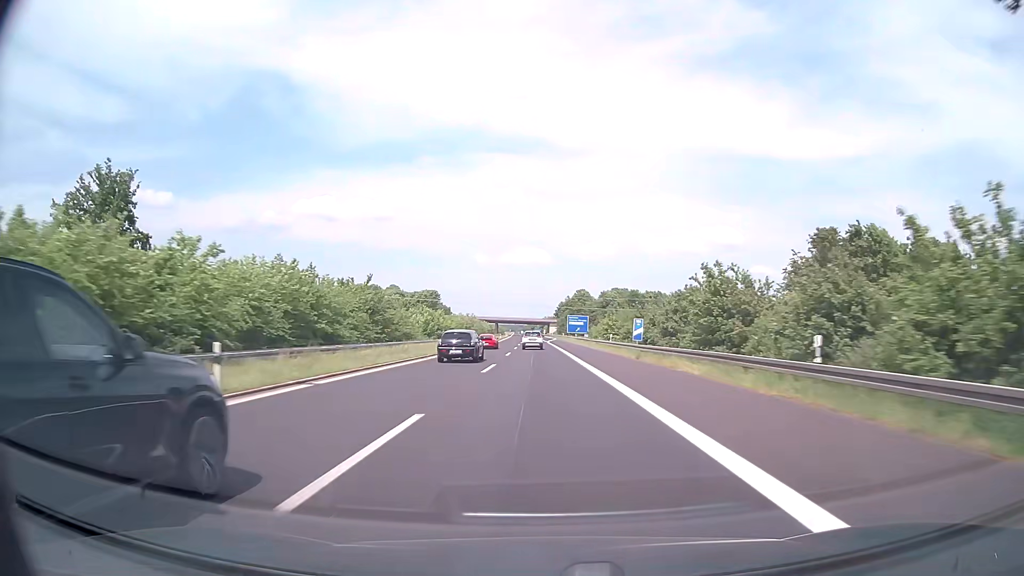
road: motorway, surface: asphalt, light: Day
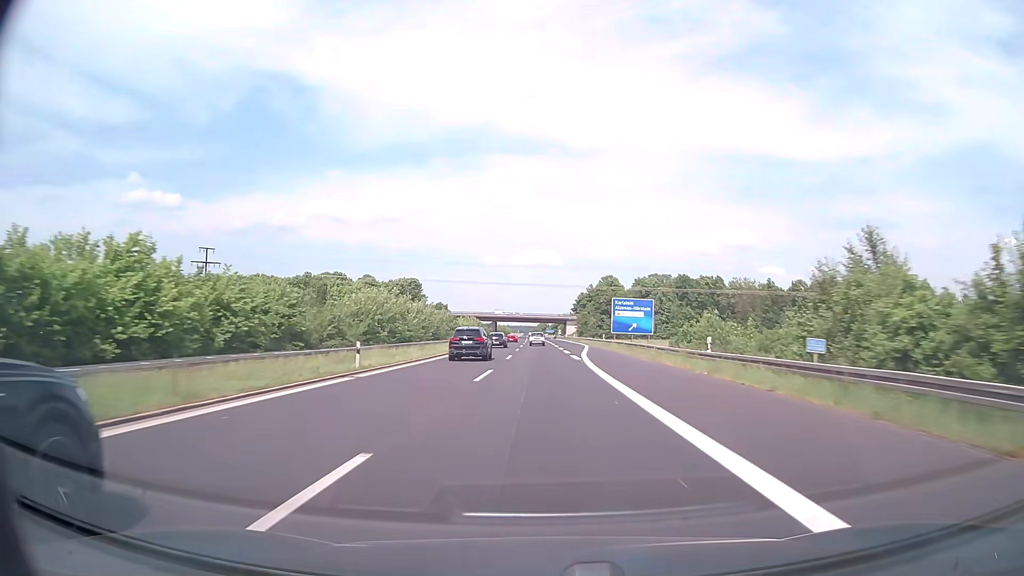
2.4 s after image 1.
(-0.7, +76.2) m; -1°
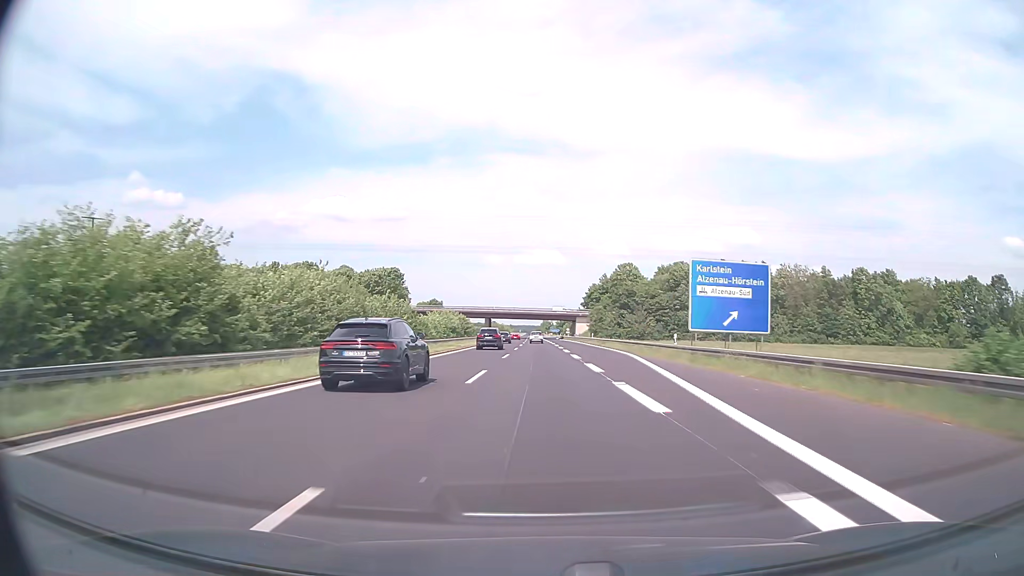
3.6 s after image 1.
(-0.1, +38.1) m; 0°
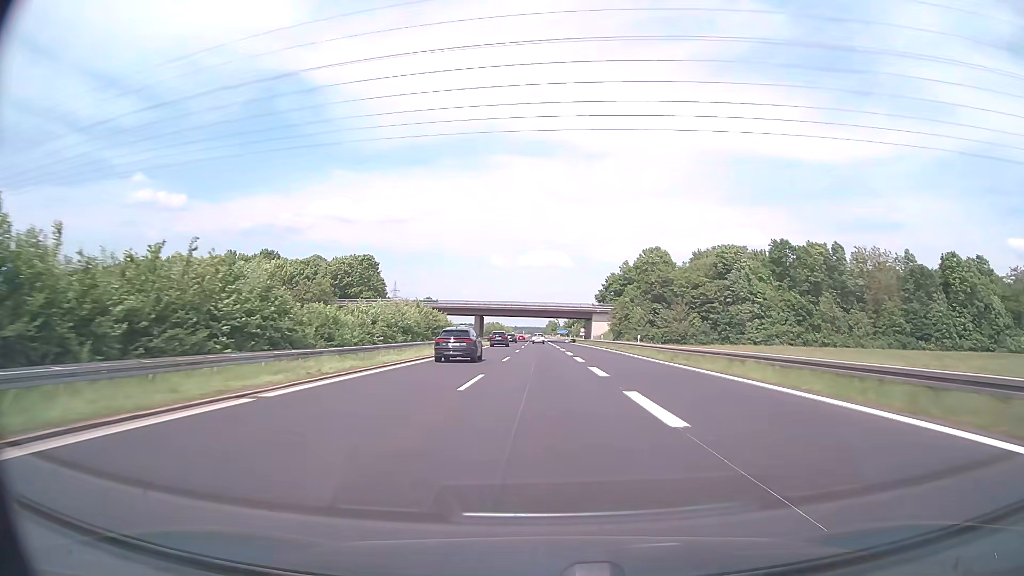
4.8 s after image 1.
(-0.2, +38.1) m; 0°
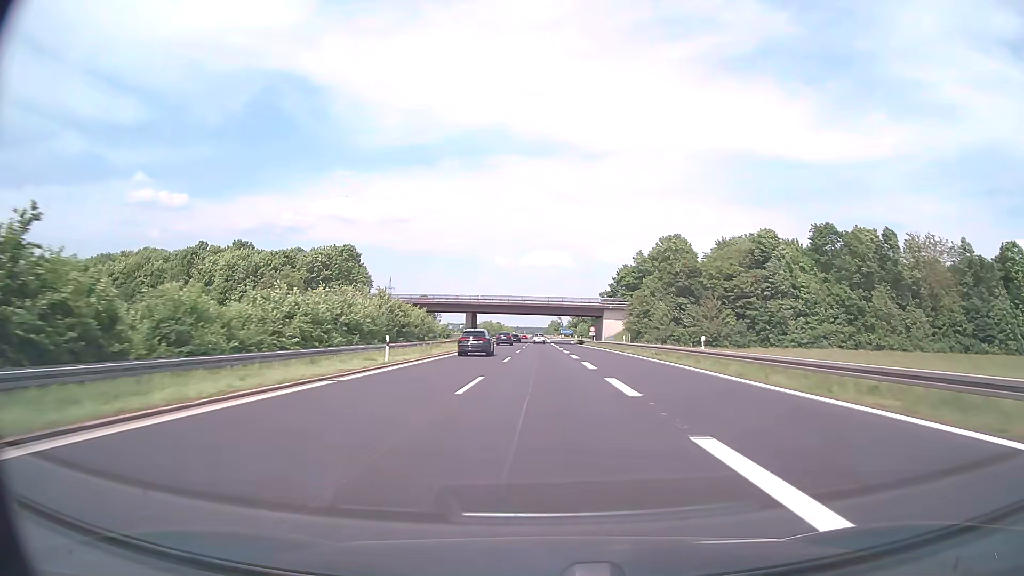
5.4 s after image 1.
(-0.1, +19.0) m; 0°
